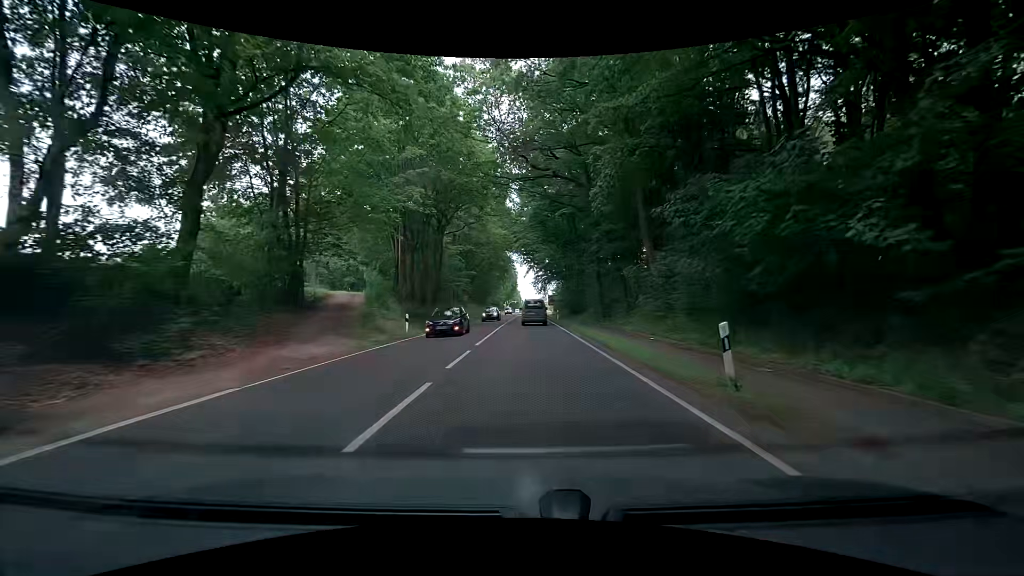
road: primary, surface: asphalt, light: Day
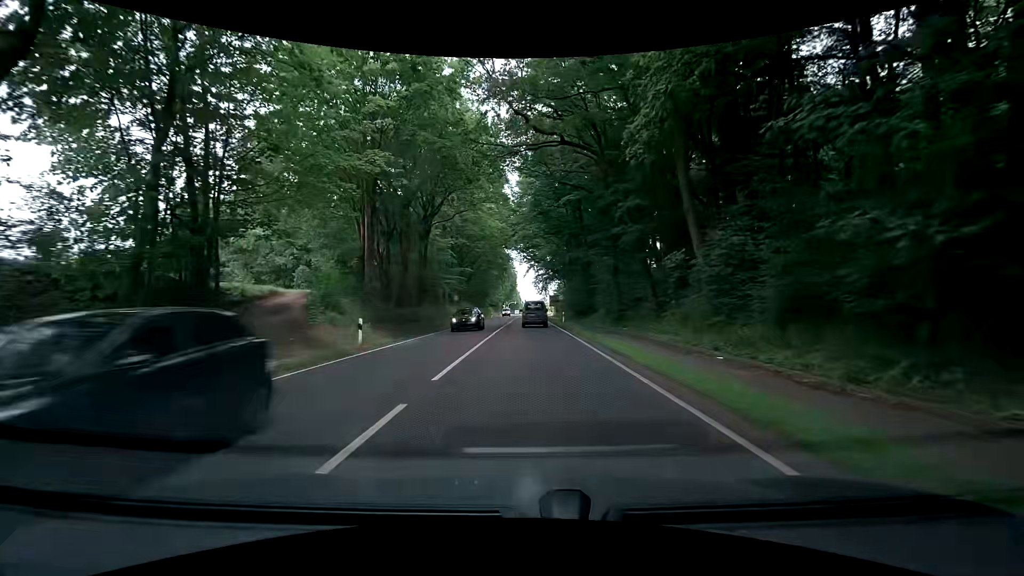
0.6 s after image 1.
(-0.1, +7.9) m; -2°
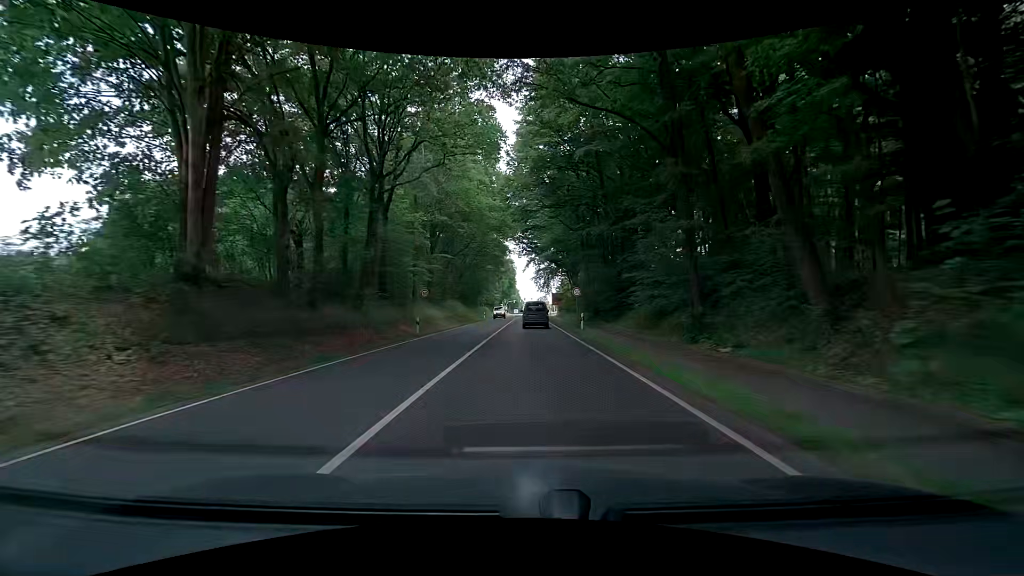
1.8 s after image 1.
(+0.2, +15.5) m; +1°
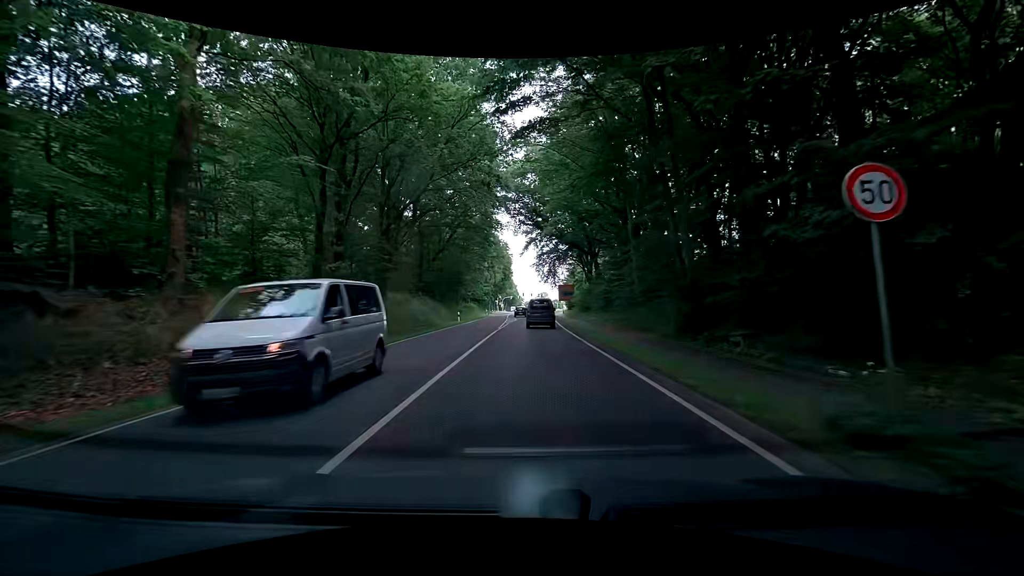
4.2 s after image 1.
(+0.2, +29.7) m; 0°
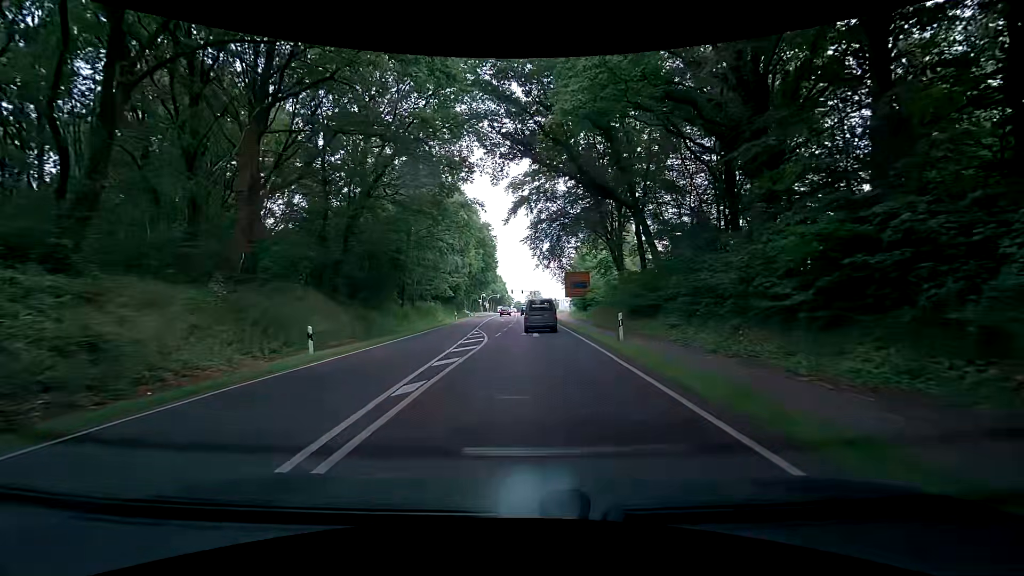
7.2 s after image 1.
(+0.3, +33.4) m; +1°
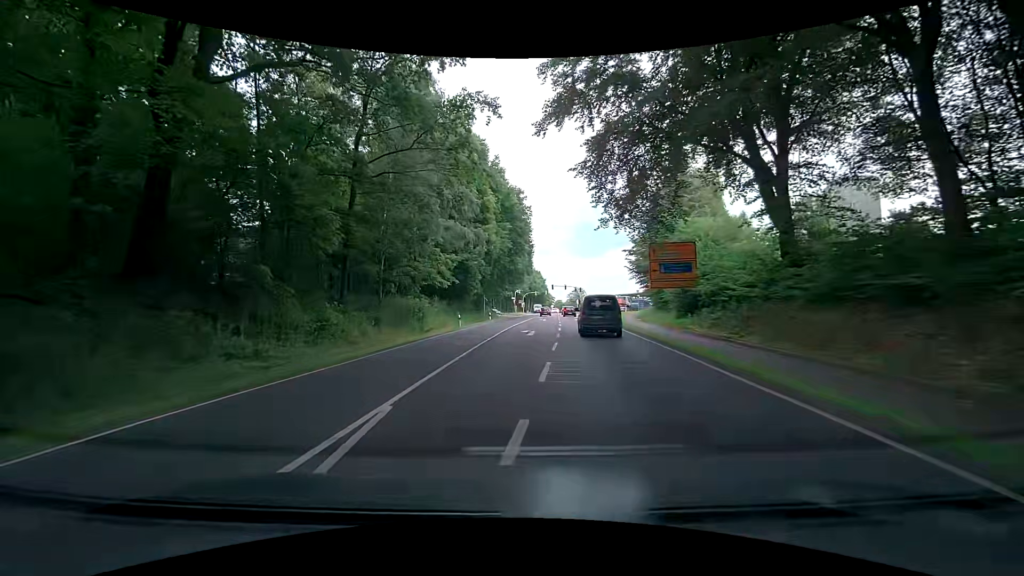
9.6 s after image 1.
(-0.6, +27.1) m; -3°
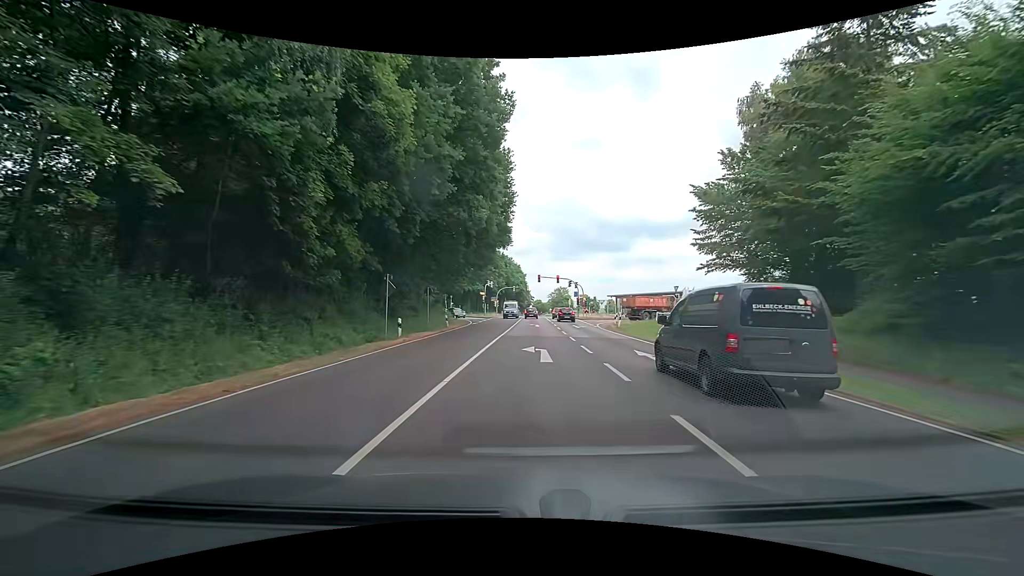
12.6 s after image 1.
(-0.1, +36.1) m; +2°
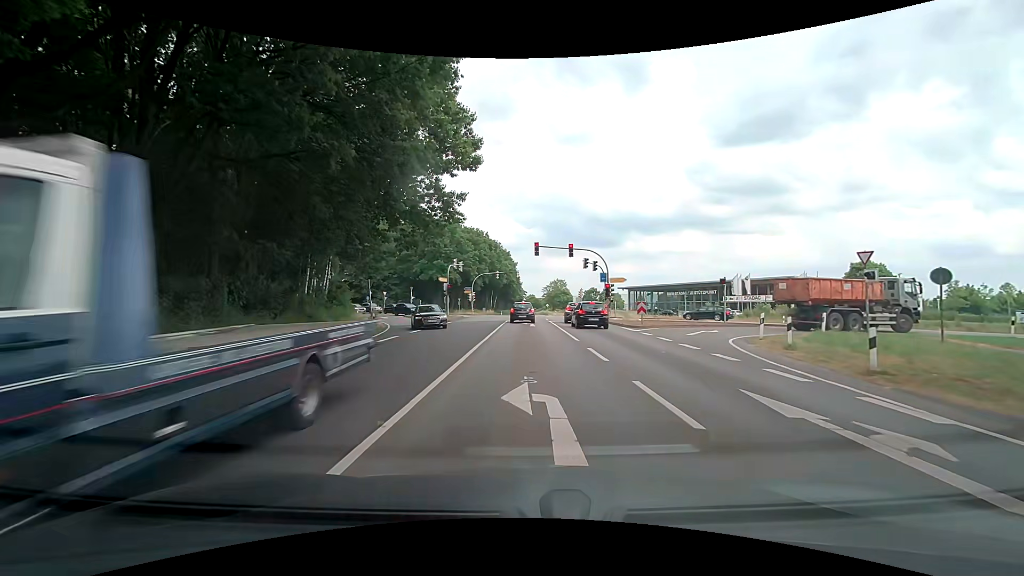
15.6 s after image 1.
(+0.5, +34.3) m; +1°
